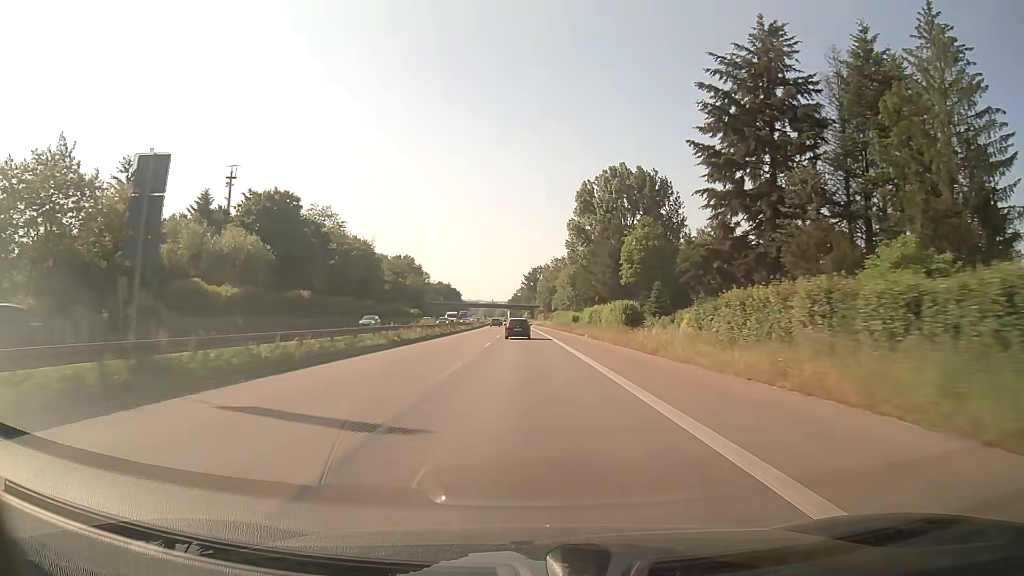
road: trunk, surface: asphalt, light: Day
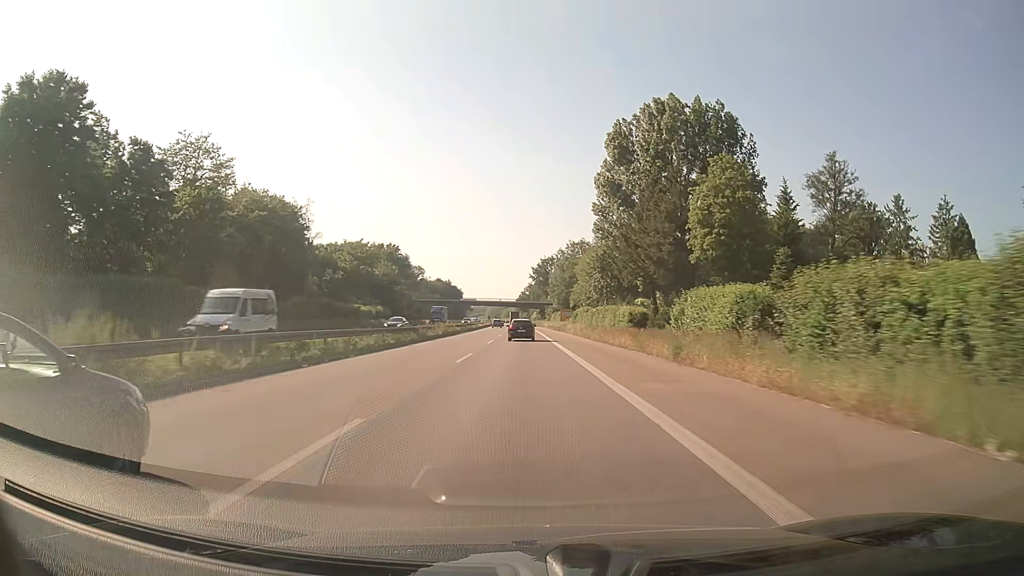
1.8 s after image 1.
(-0.3, +48.5) m; -1°
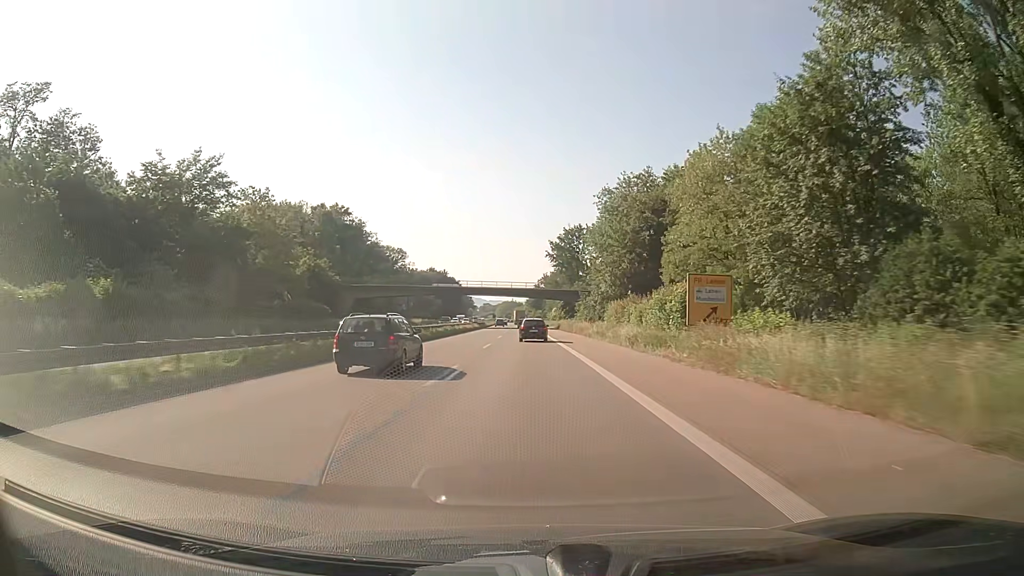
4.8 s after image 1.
(-0.9, +80.9) m; -1°
(0, +10) (0, +20) (0, +30) (0, +40) (0, +50) (0, +60) (-1, +70) (-1, +80) (-1, +90) (-1, +100) m
